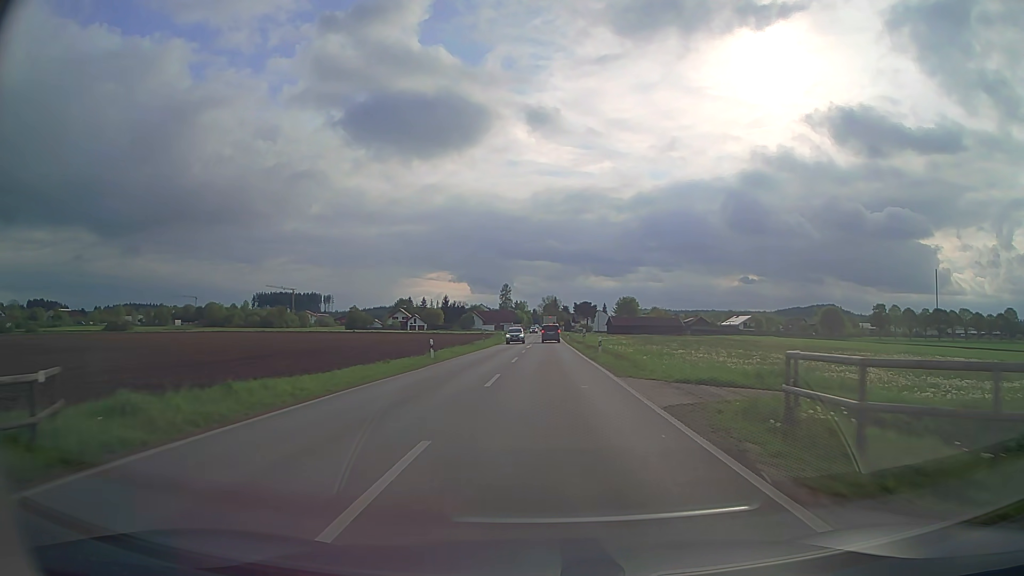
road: secondary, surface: asphalt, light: Day
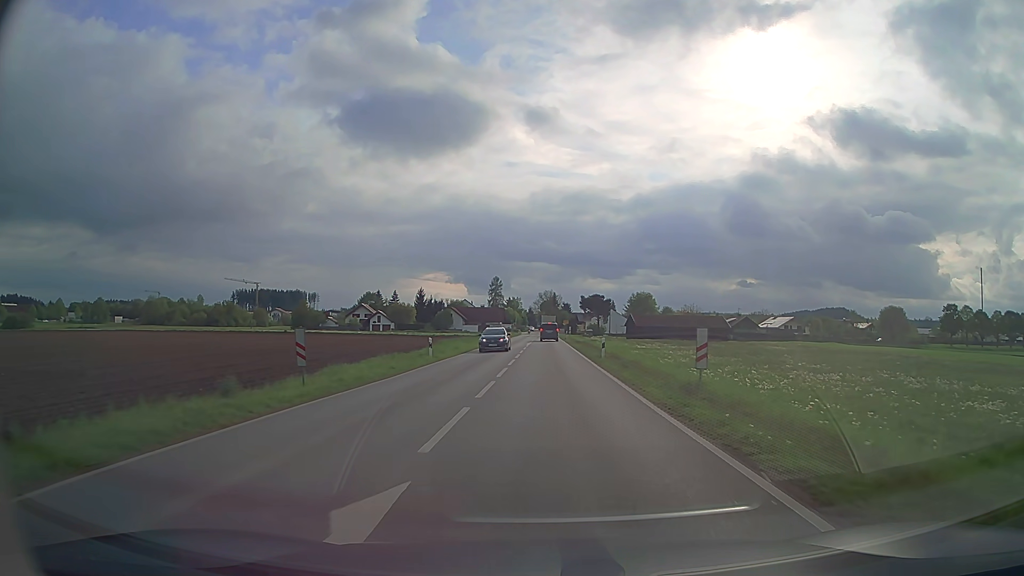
(+0.2, +50.7) m; 0°
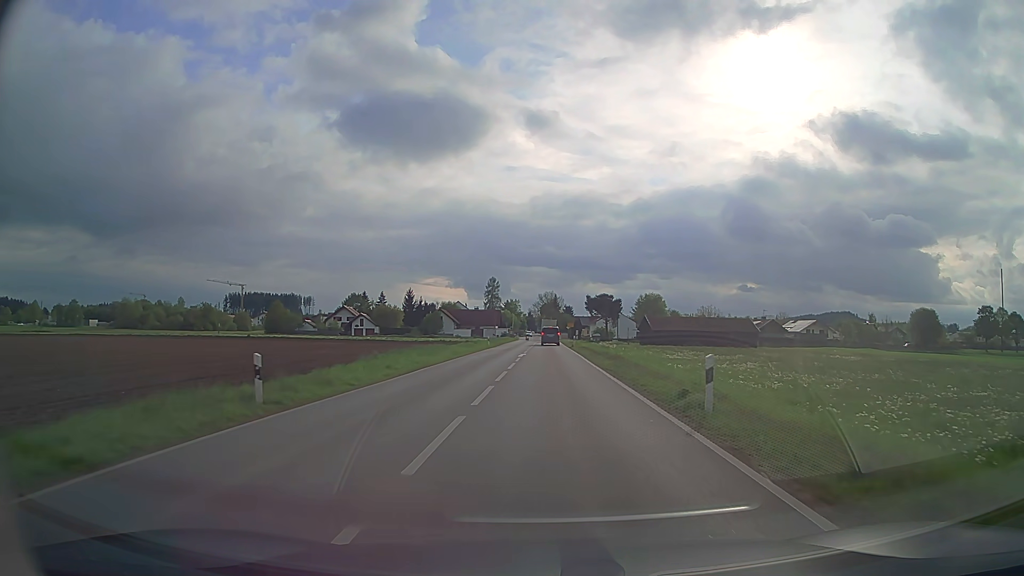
(0.0, +19.3) m; 0°
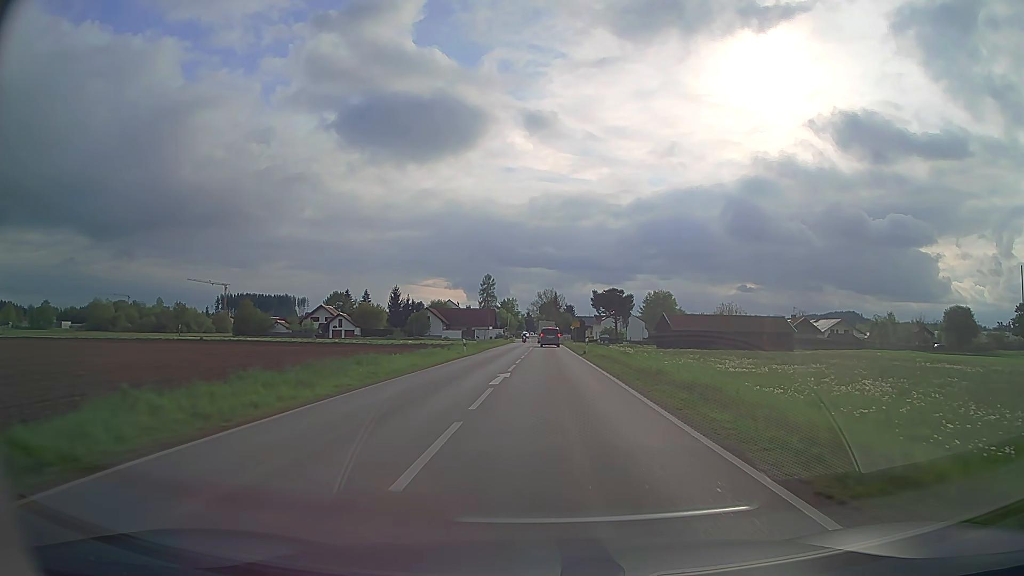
(0.0, +18.7) m; 0°
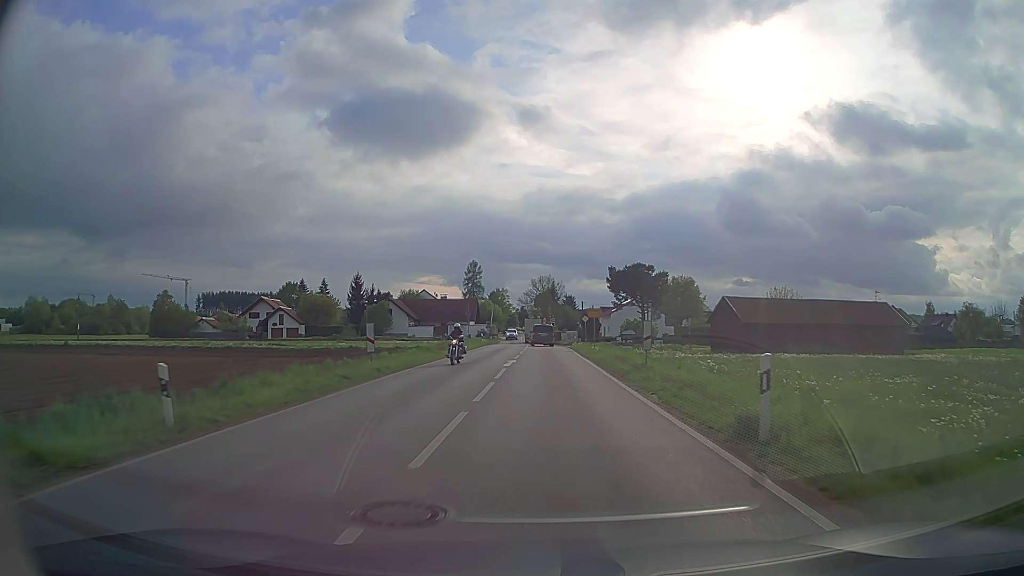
(+0.1, +35.2) m; 0°
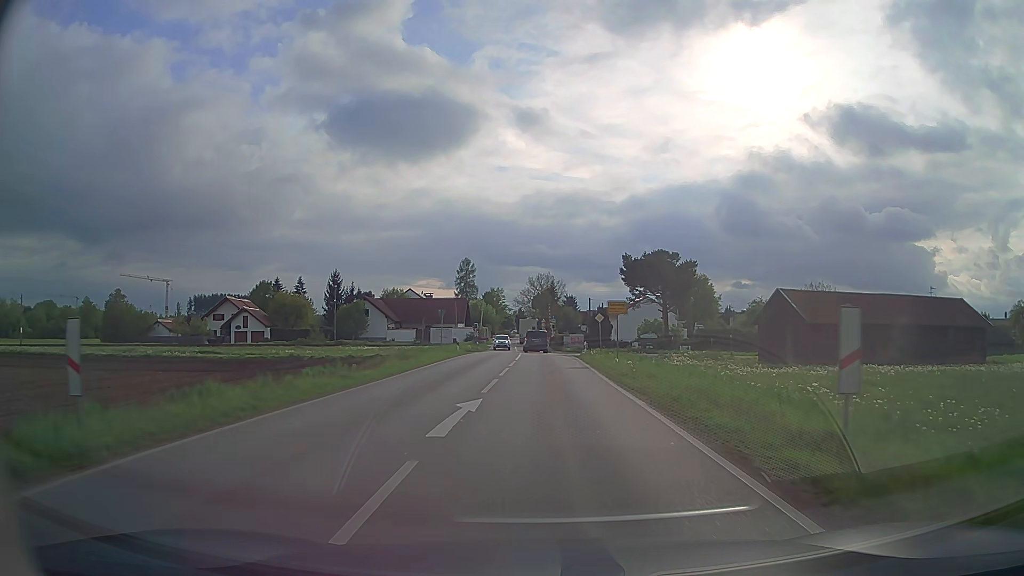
(0.0, +15.5) m; 0°
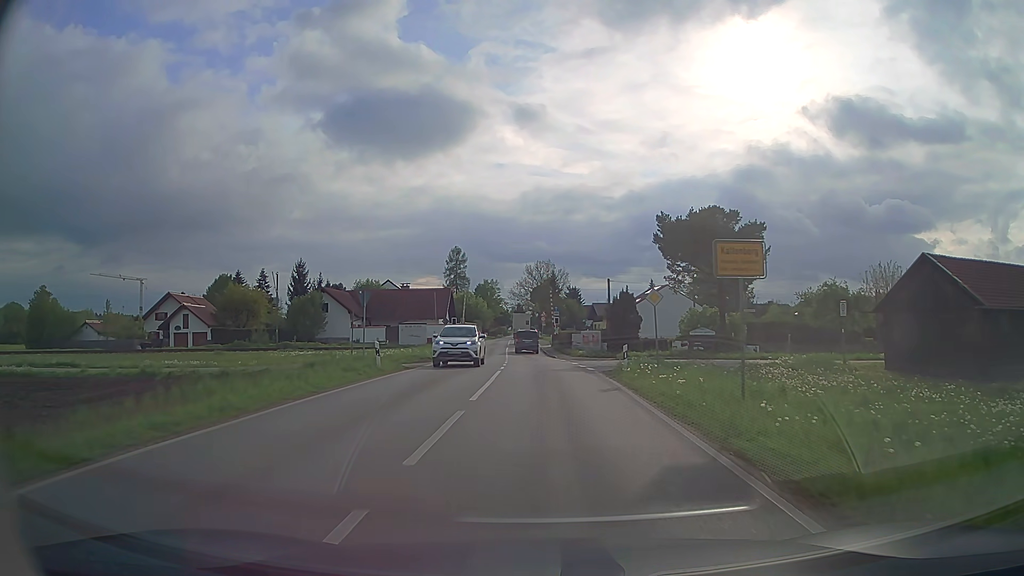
(0.0, +20.3) m; 0°
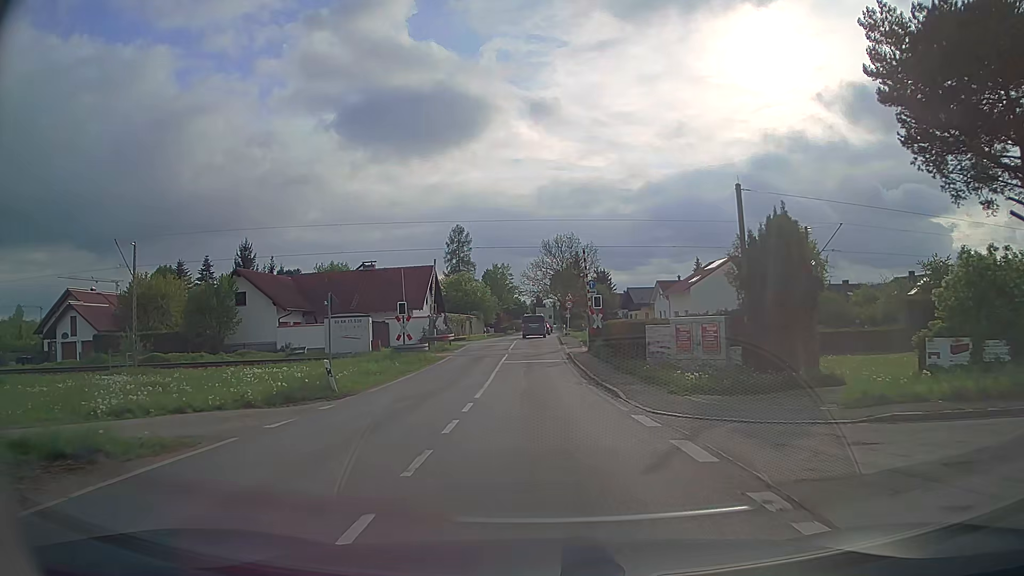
(-0.3, +30.0) m; -2°
(0, +10) (0, +20) (-1, +30) (-1, +40) (-1, +50) (-1, +60) (-1, +70) (0, +80) (0, +90) (0, +100) m
